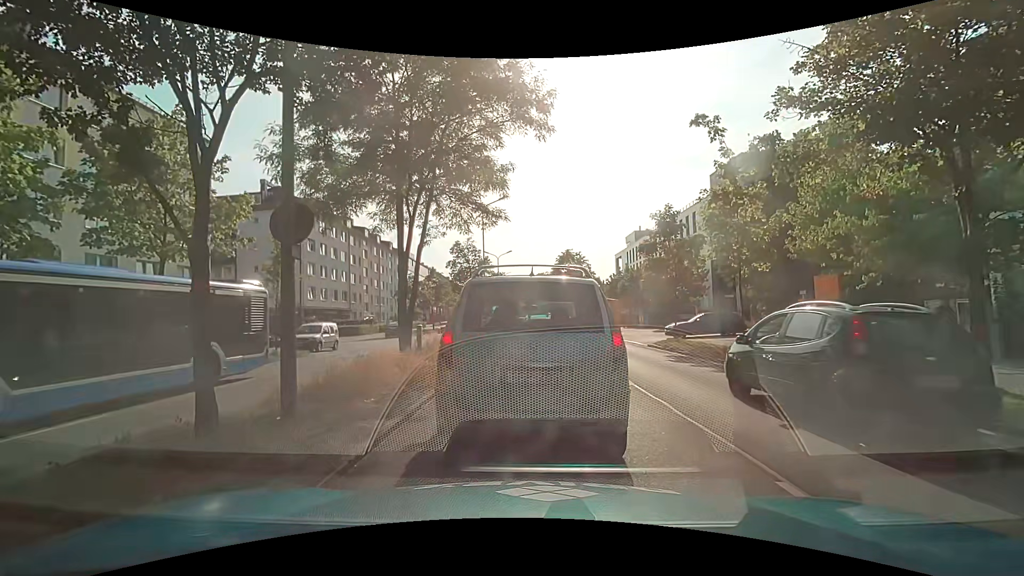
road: primary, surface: asphalt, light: Day
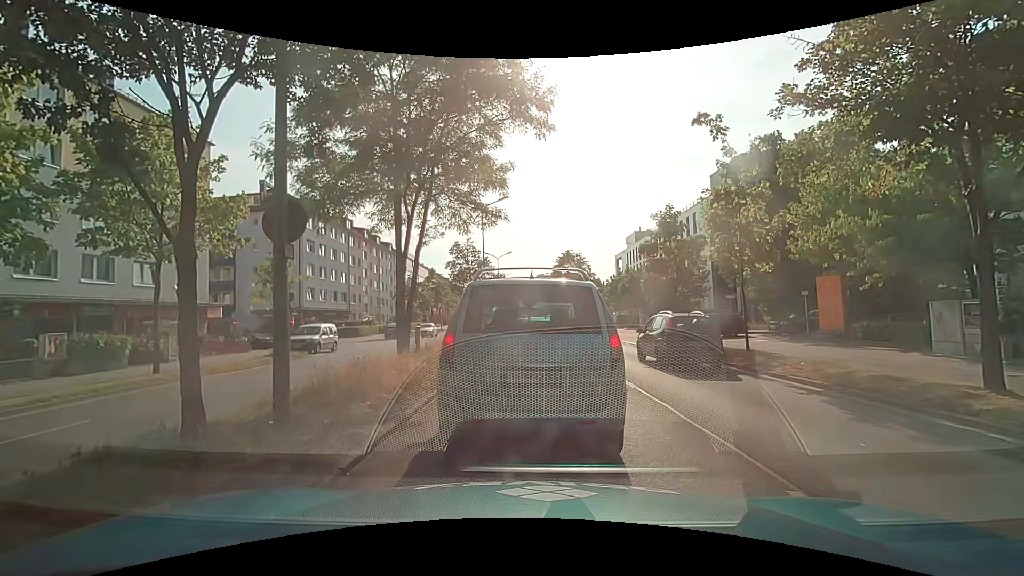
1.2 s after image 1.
(0.0, +0.2) m; 0°
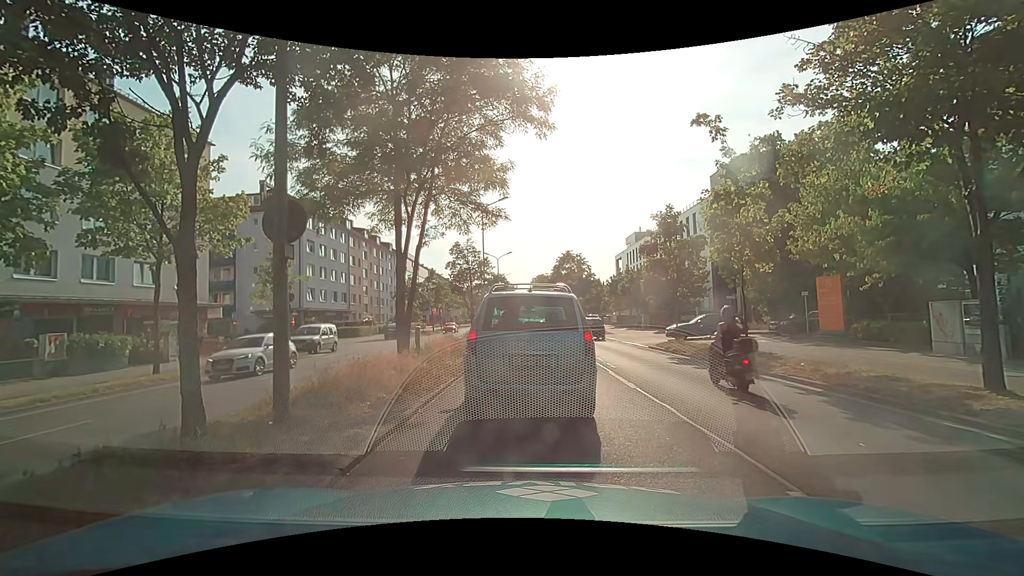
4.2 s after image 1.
(0.0, +0.1) m; 0°
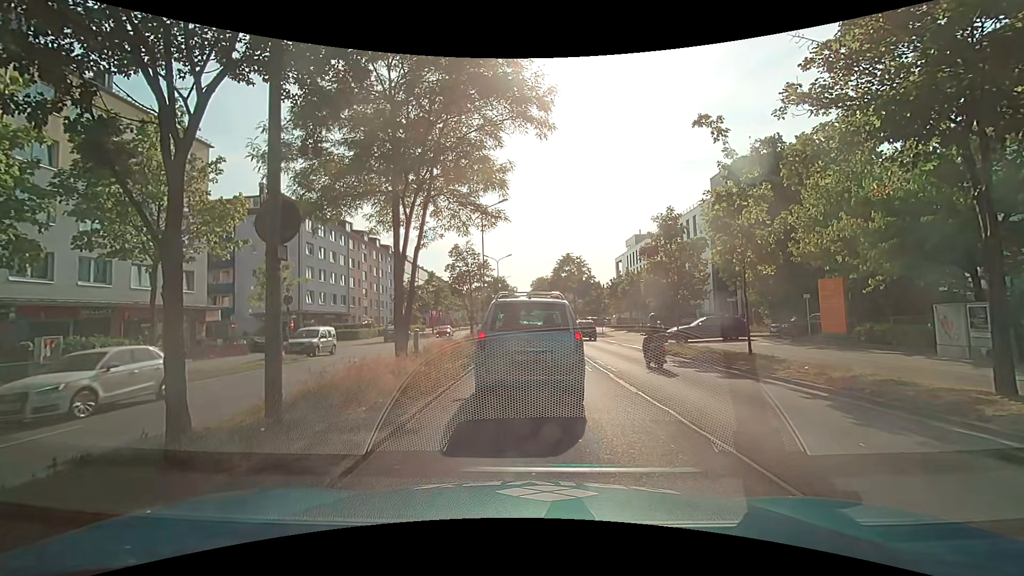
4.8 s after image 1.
(0.0, +0.2) m; 0°
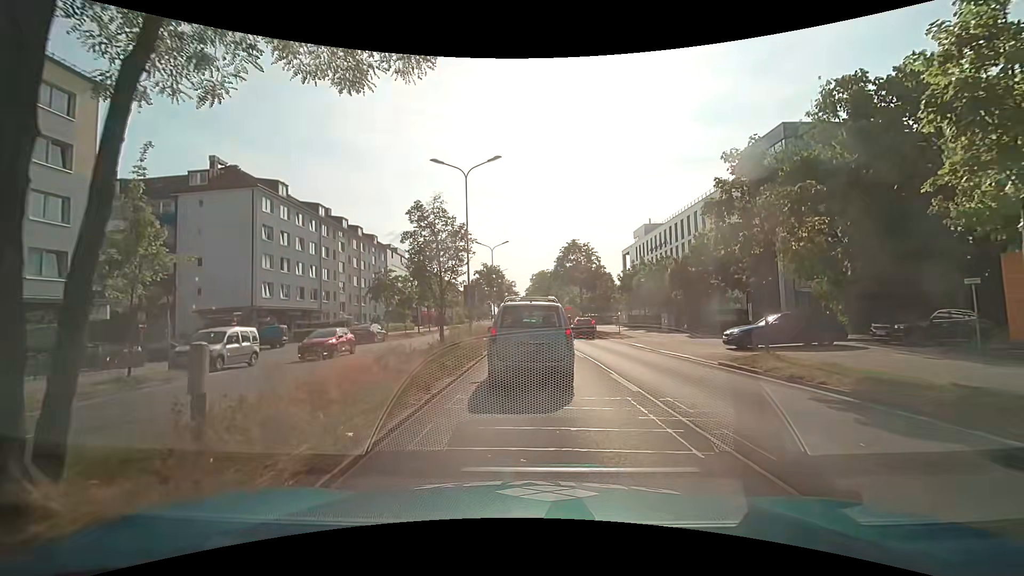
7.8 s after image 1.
(+0.1, +9.5) m; 0°
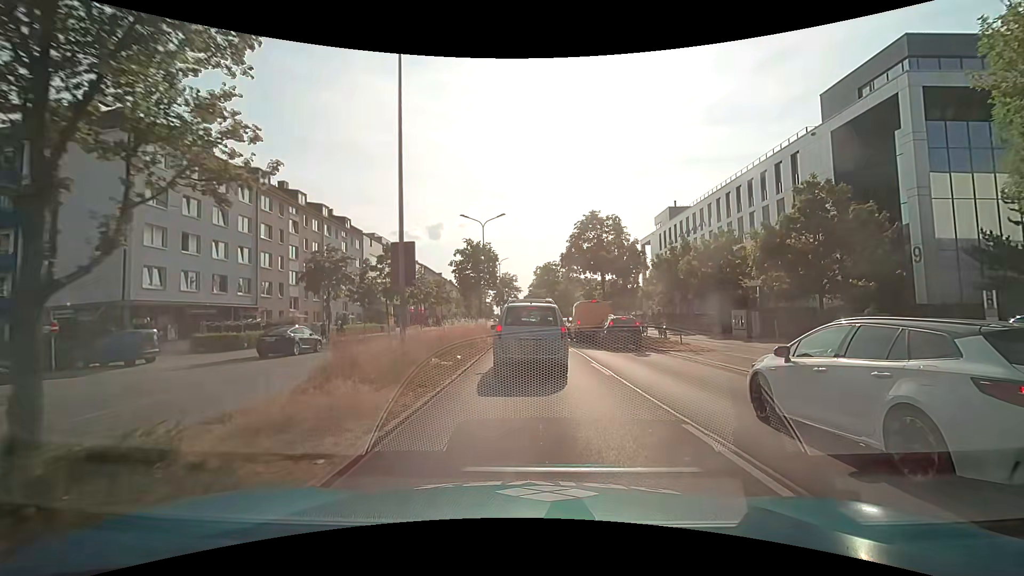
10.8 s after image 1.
(+0.2, +15.3) m; 0°
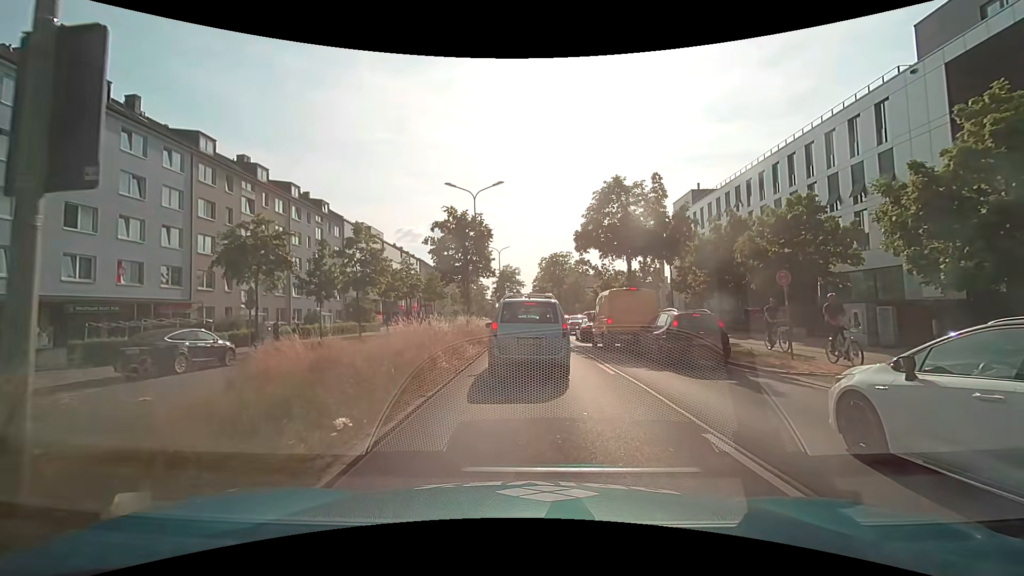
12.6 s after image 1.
(0.0, +9.5) m; -1°
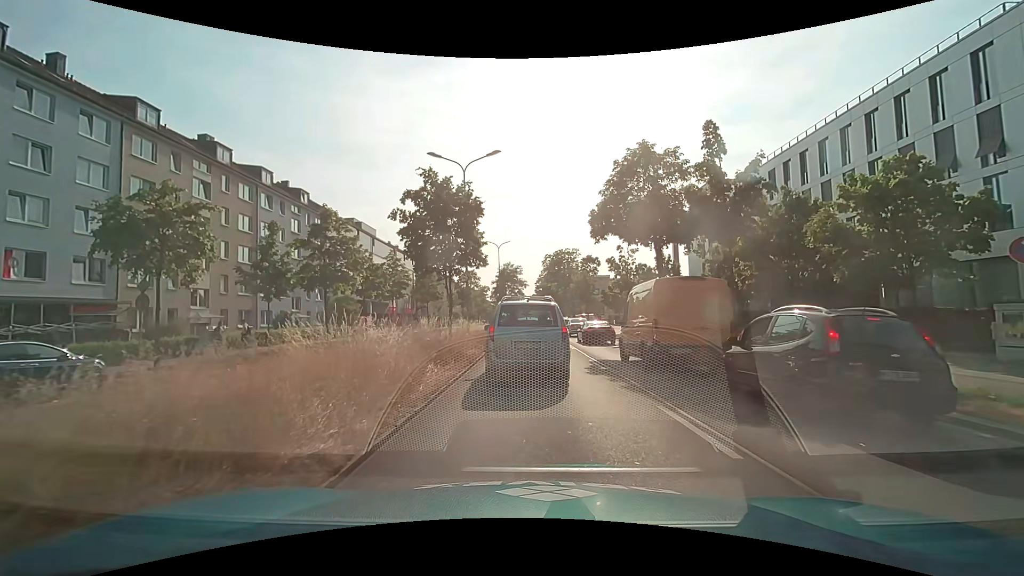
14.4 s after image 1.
(+0.1, +6.8) m; +1°
